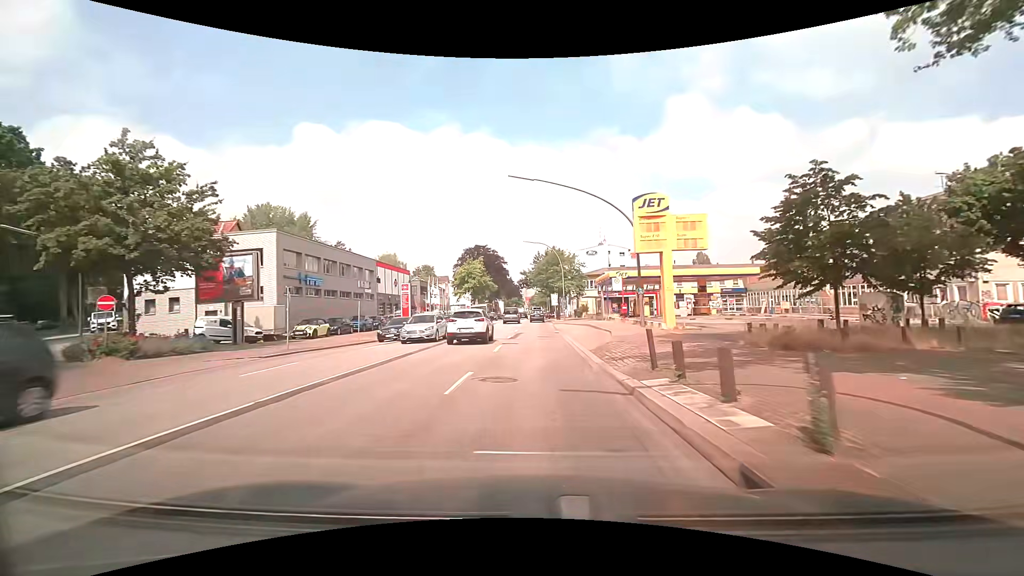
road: primary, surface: asphalt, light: Day
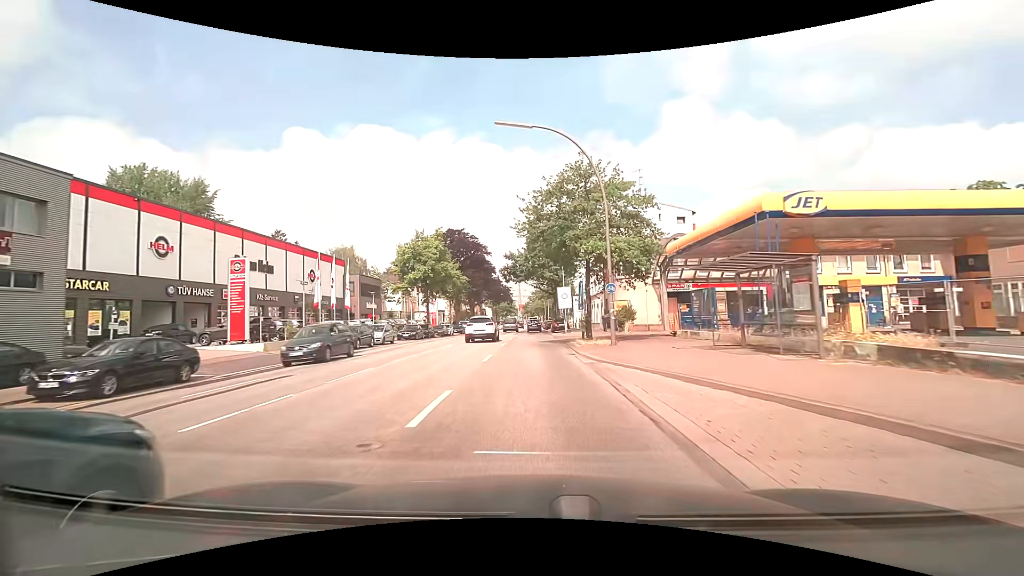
(-0.1, +38.6) m; 0°
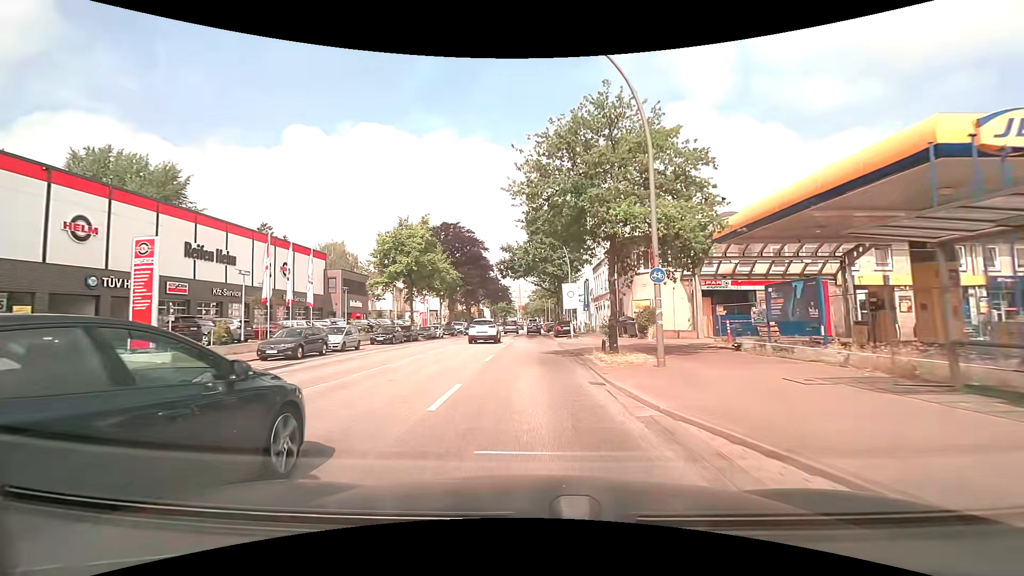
(0.0, +7.6) m; 0°
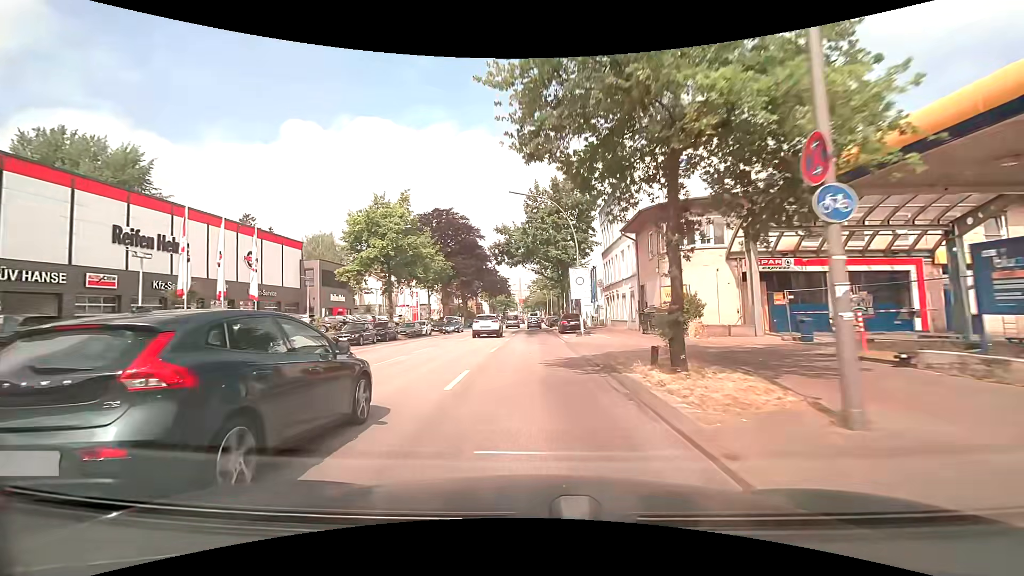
(0.0, +7.6) m; +1°
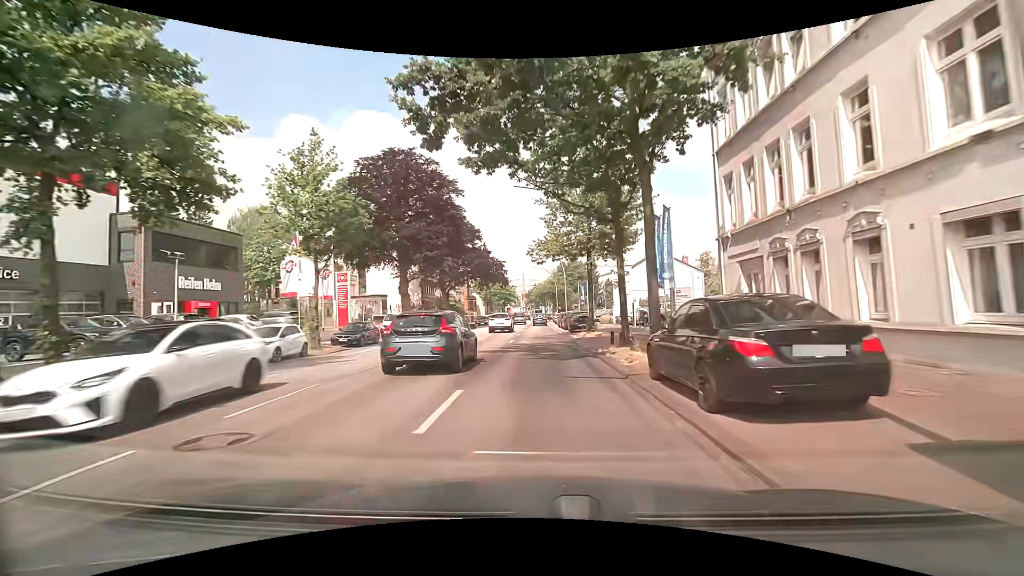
(-0.4, +30.5) m; -1°
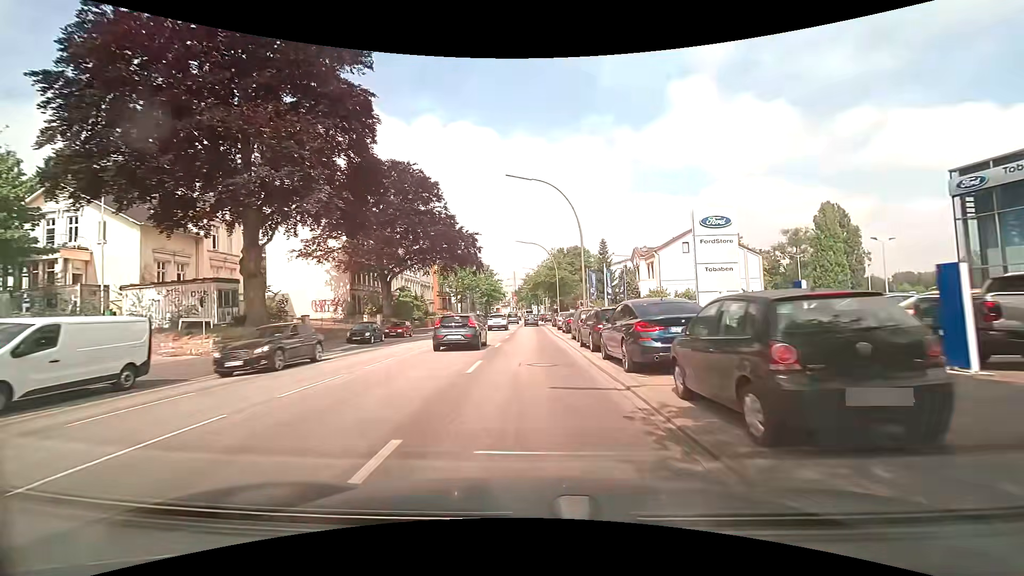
(+0.4, +30.5) m; +1°
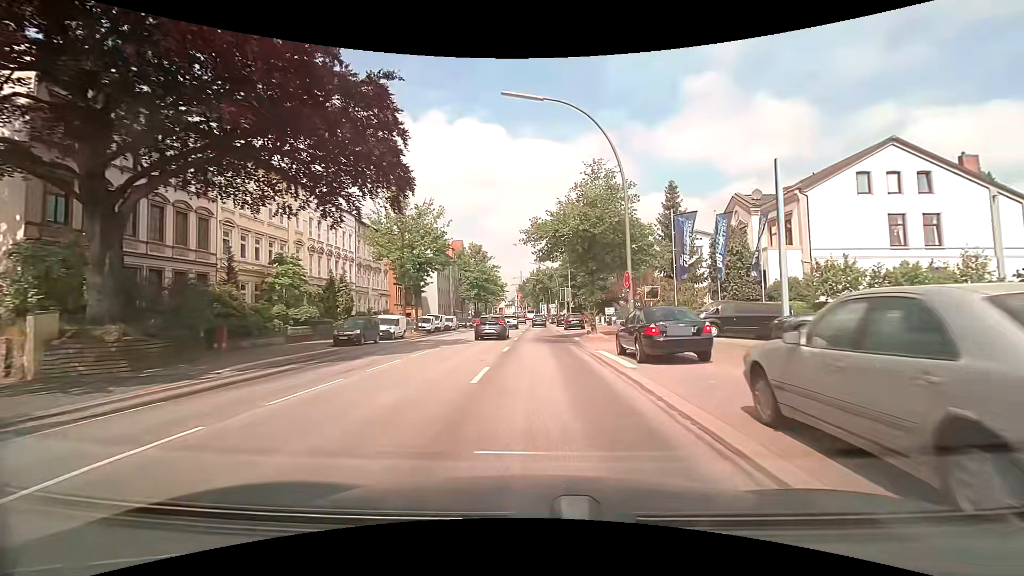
(-0.3, +38.1) m; 0°
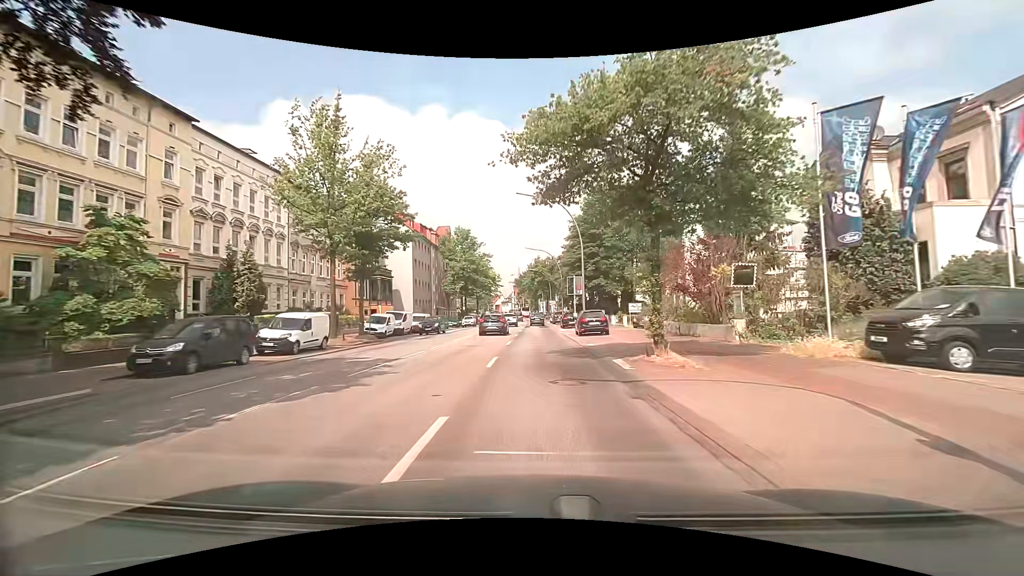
(0.0, +15.2) m; 0°
